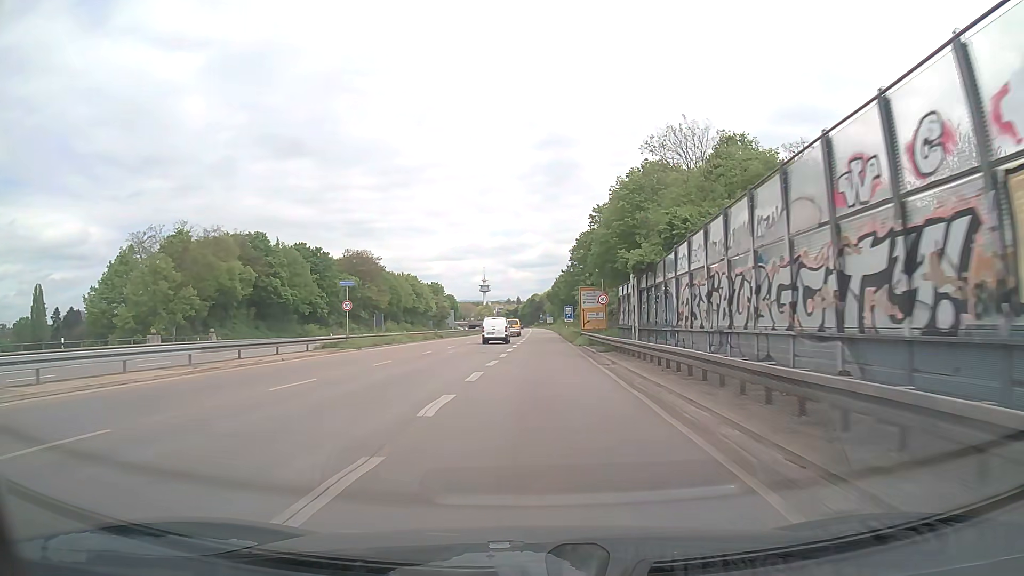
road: trunk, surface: asphalt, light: Day
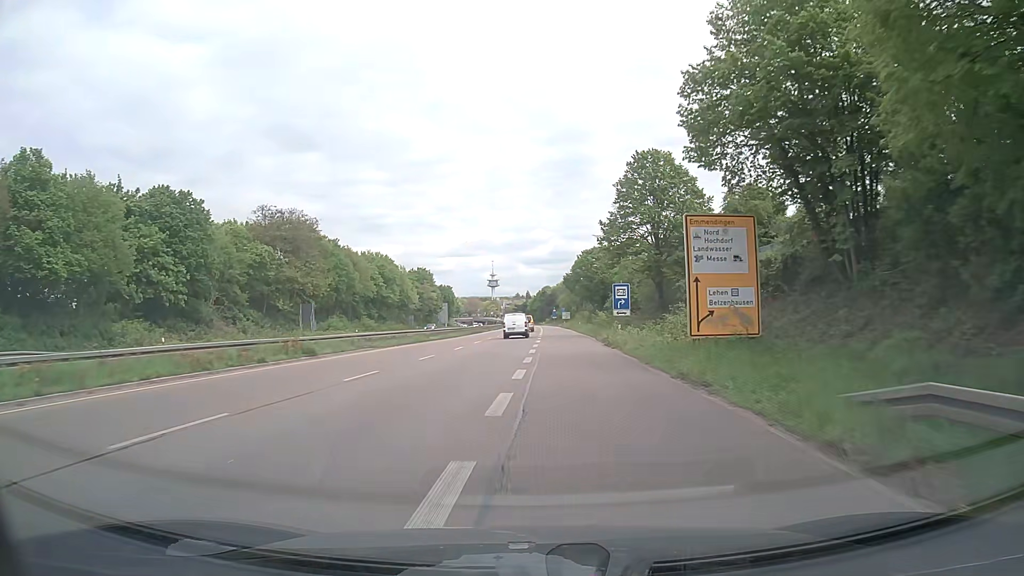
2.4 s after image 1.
(-0.1, +43.3) m; -1°
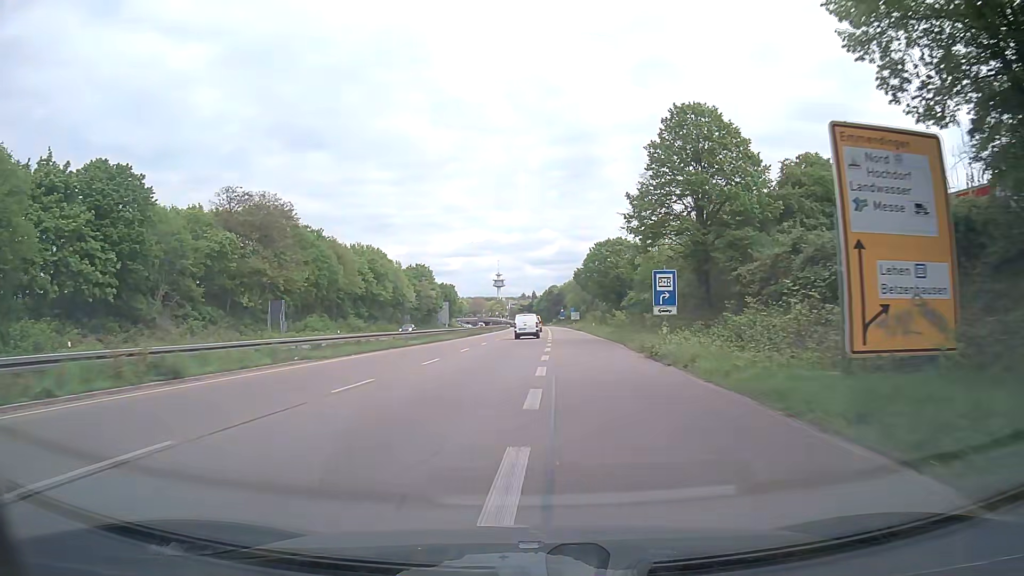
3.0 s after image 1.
(-0.1, +11.4) m; -1°
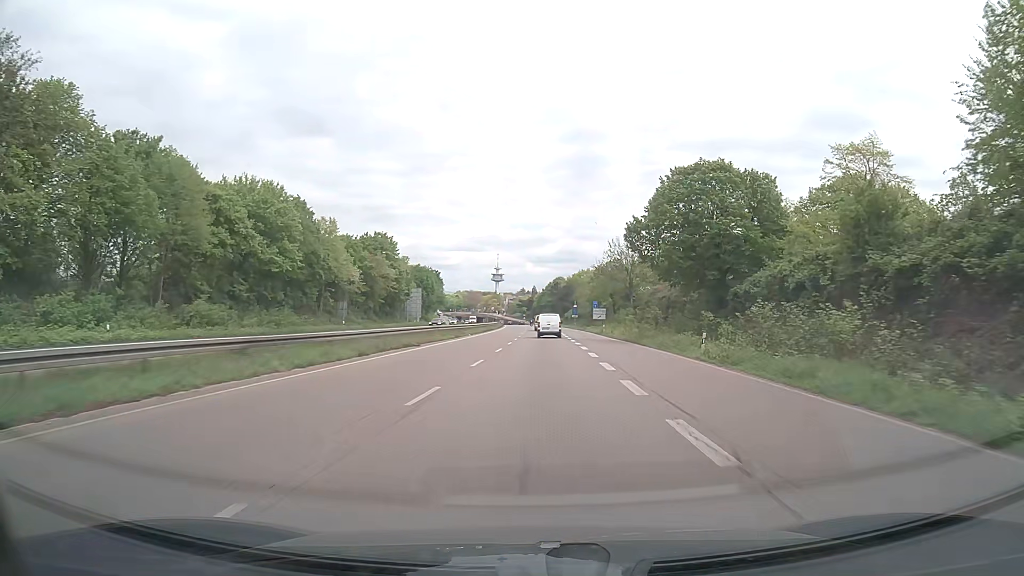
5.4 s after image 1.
(-0.6, +47.1) m; 0°
(0, +10) (0, +20) (0, +30) (+1, +40) (+1, +50) (+1, +60) (+1, +70) (+1, +80) (+1, +90) (+1, +100) m
